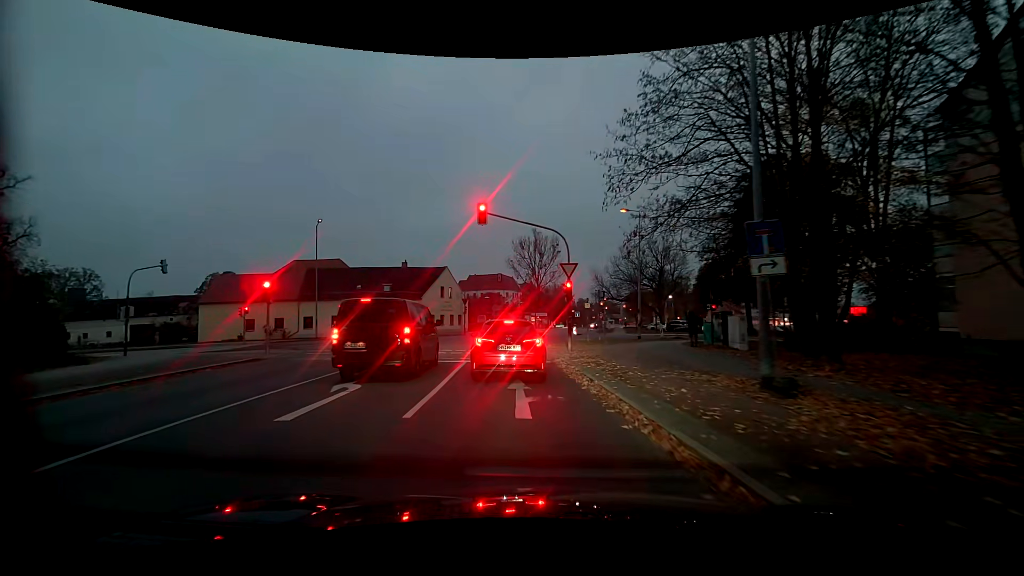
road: residential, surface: asphalt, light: Dusk
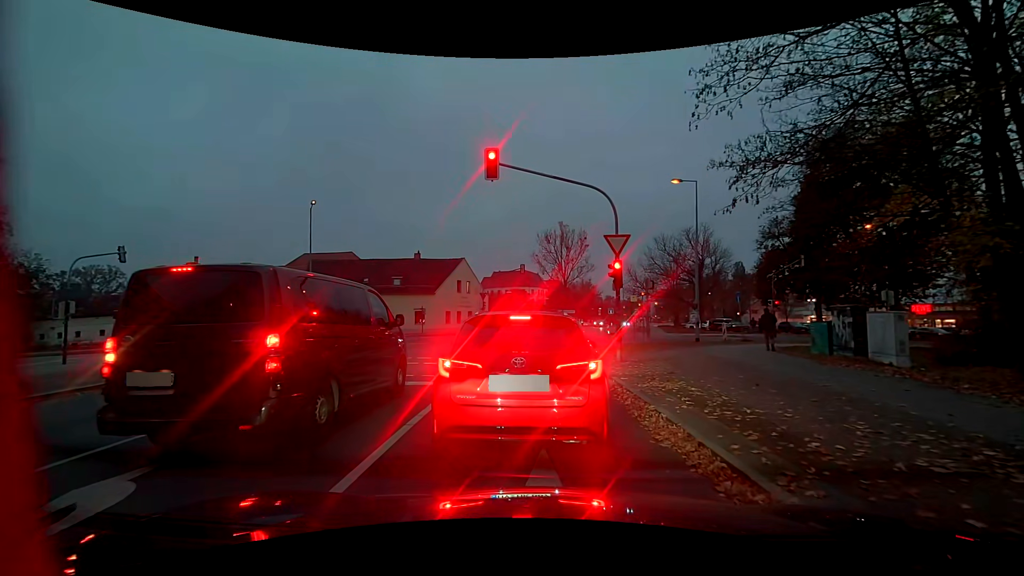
(-0.2, +6.2) m; -1°
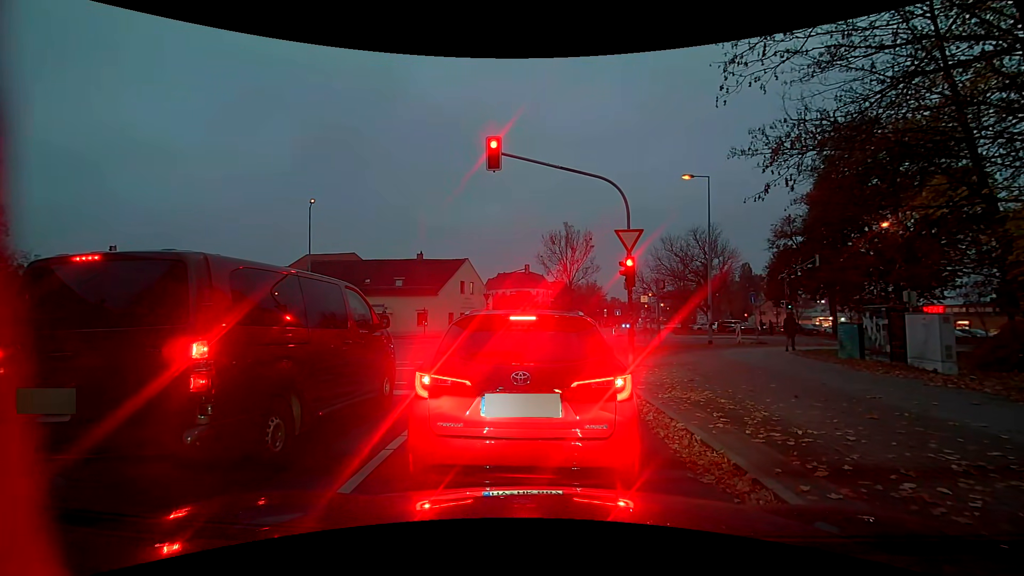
(0.0, +1.0) m; 0°
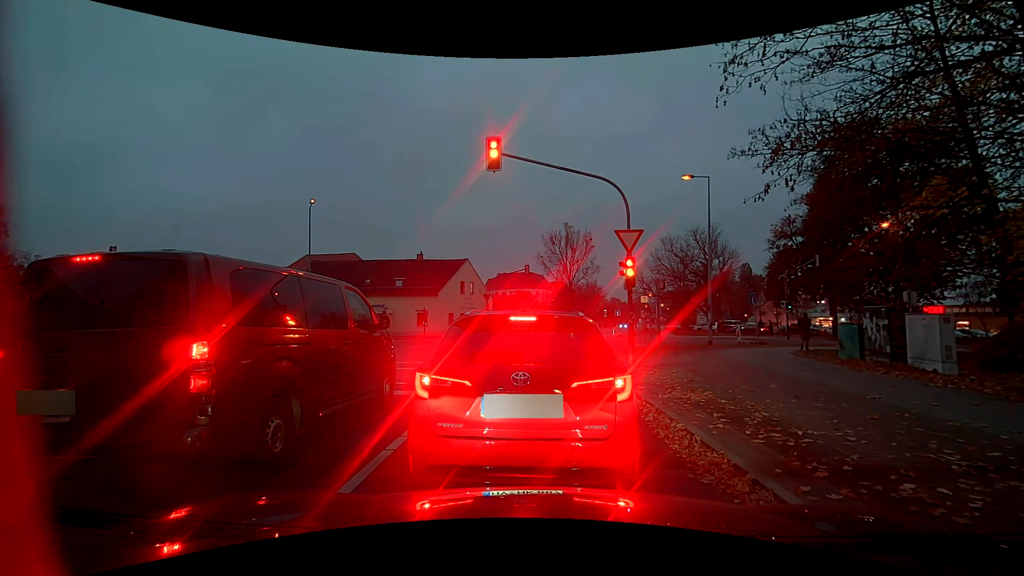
(0.0, 0.0) m; 0°
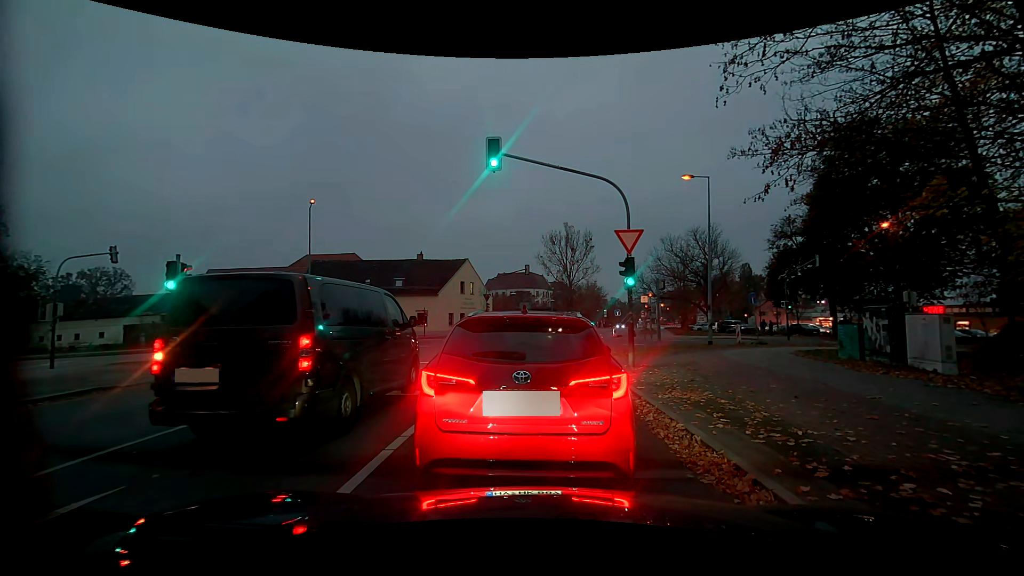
(0.0, 0.0) m; 0°
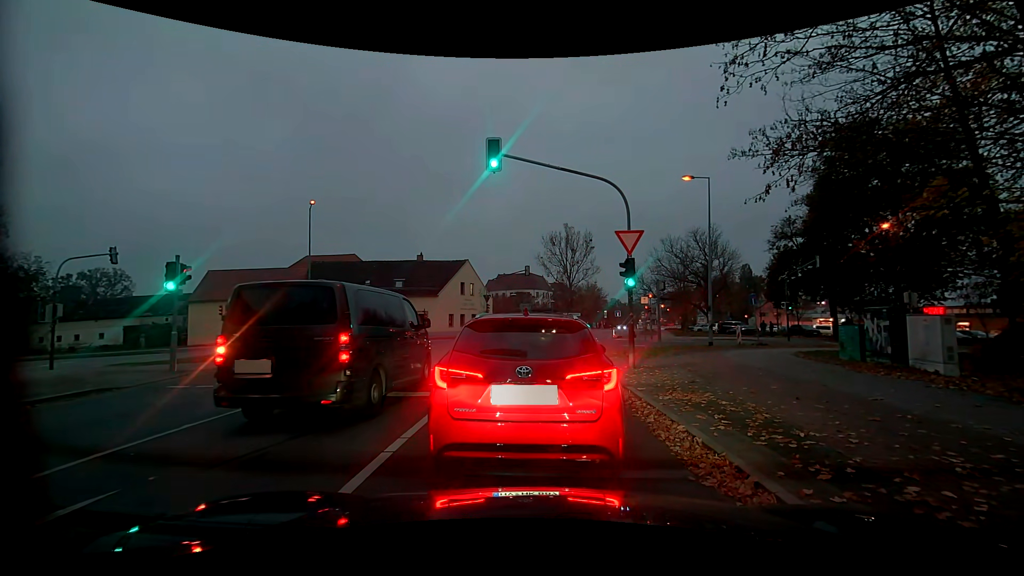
(0.0, 0.0) m; 0°
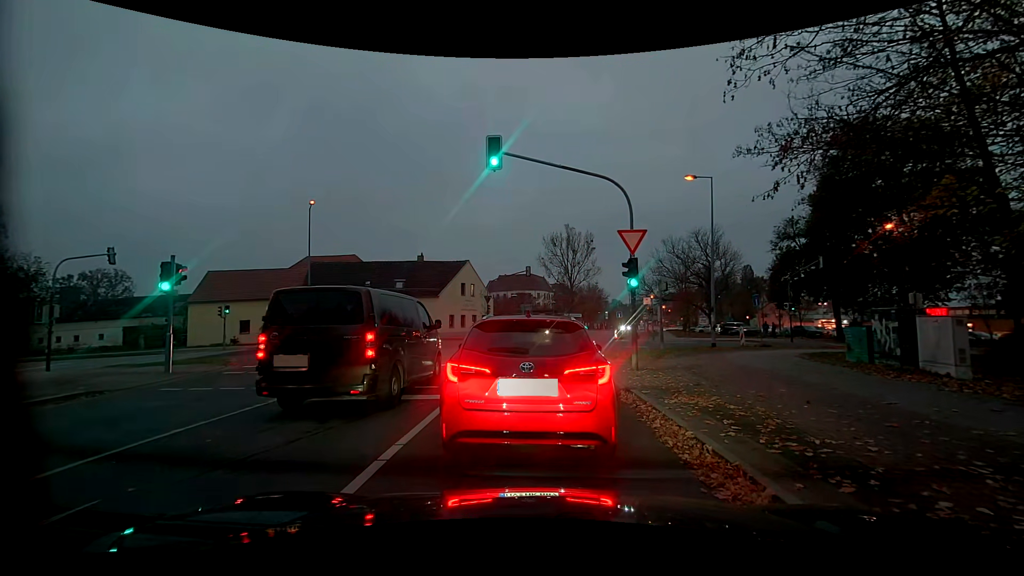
(0.0, +0.3) m; 0°
